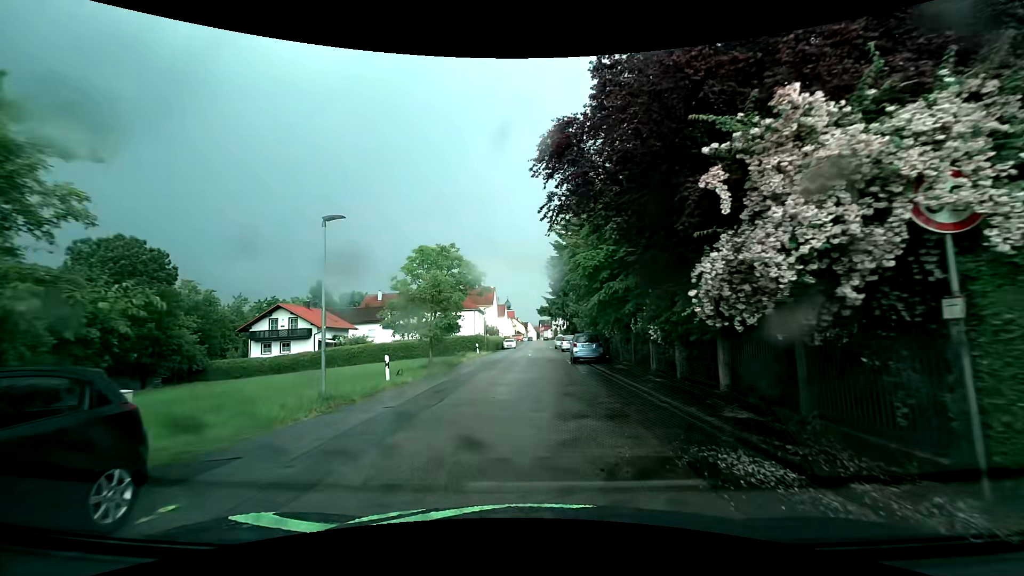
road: residential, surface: asphalt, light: Day
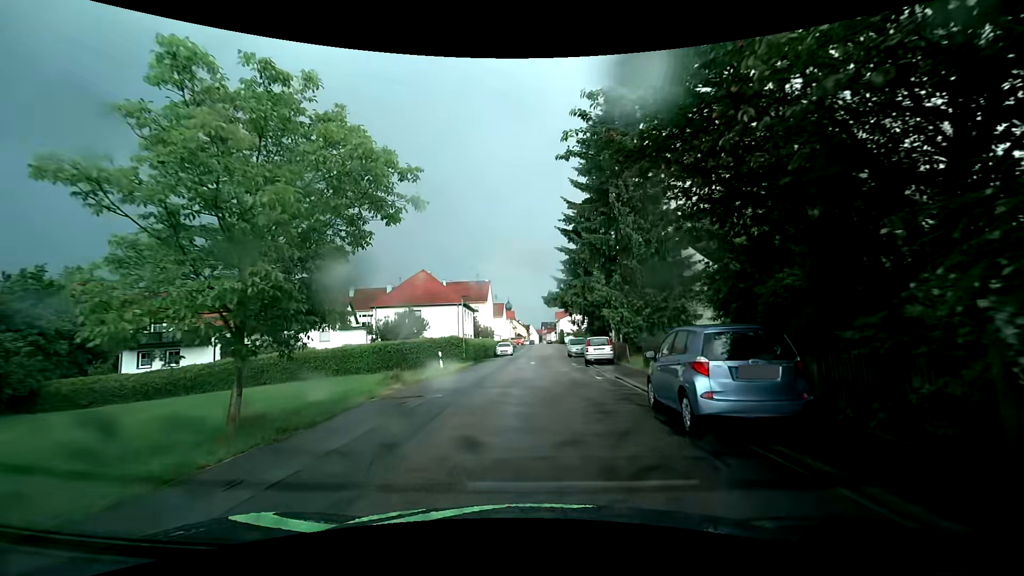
(+0.1, +19.3) m; 0°
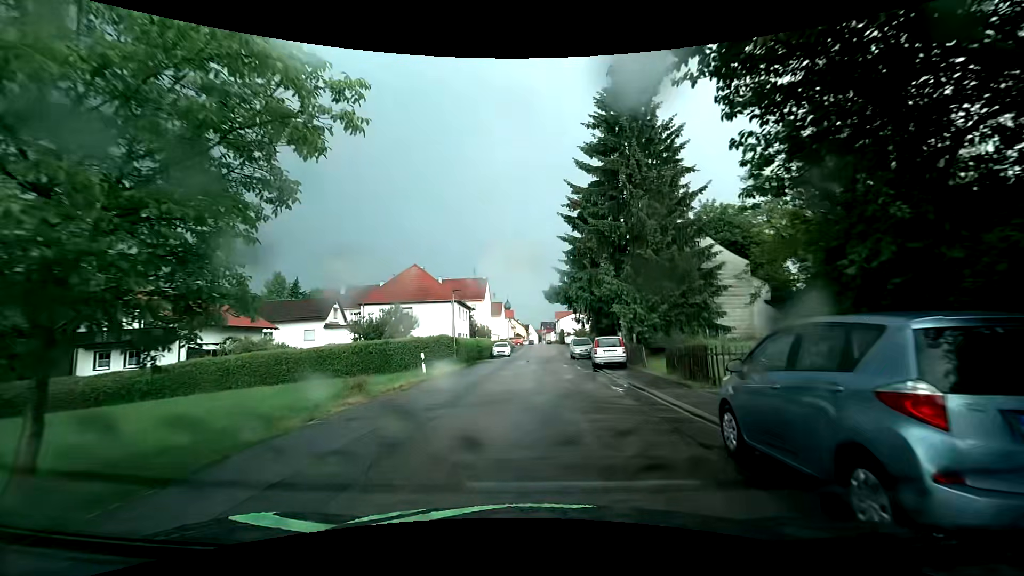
(0.0, +4.0) m; 0°
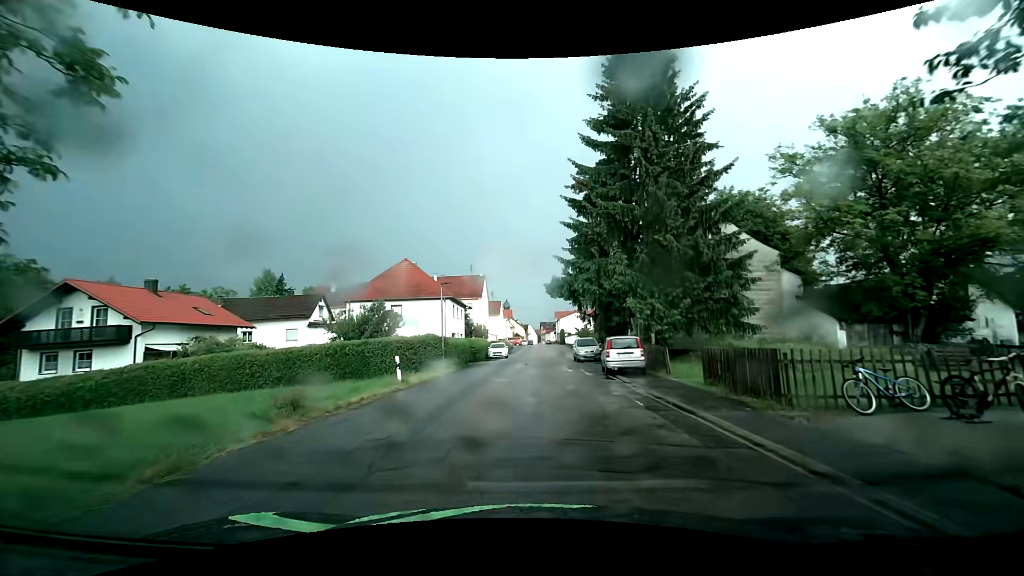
(0.0, +4.0) m; +1°
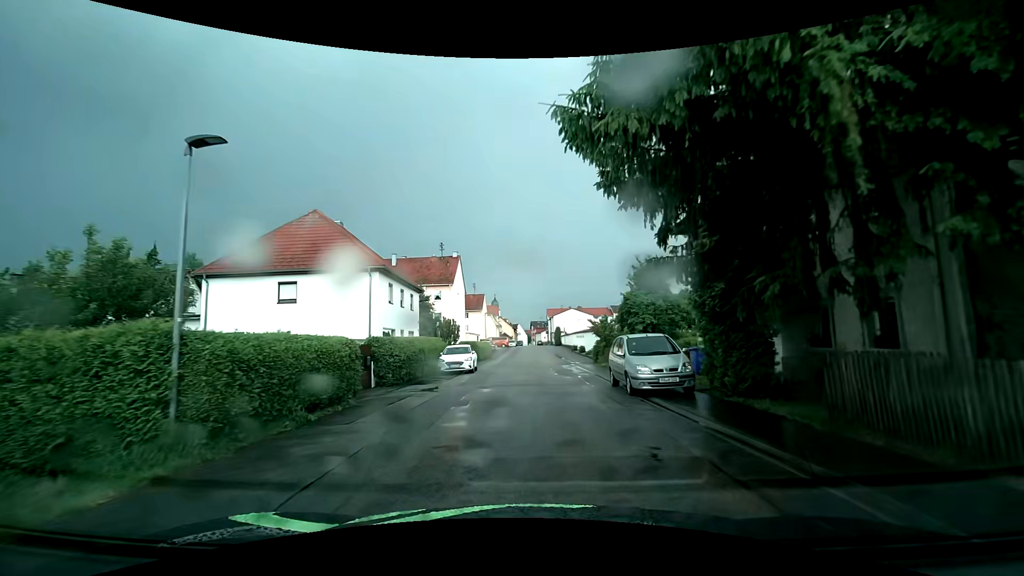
(+0.1, +20.8) m; 0°
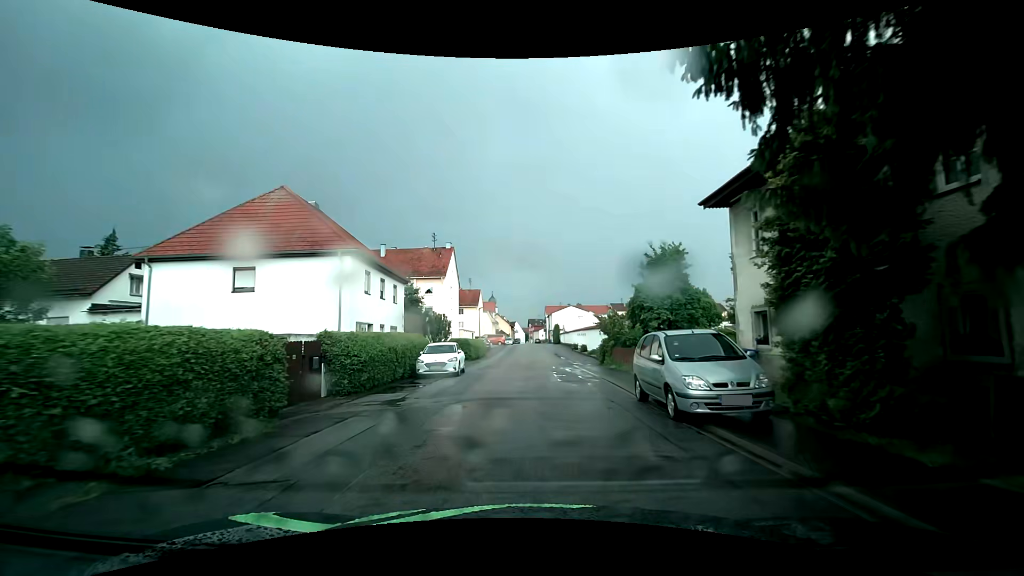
(0.0, +4.3) m; -1°
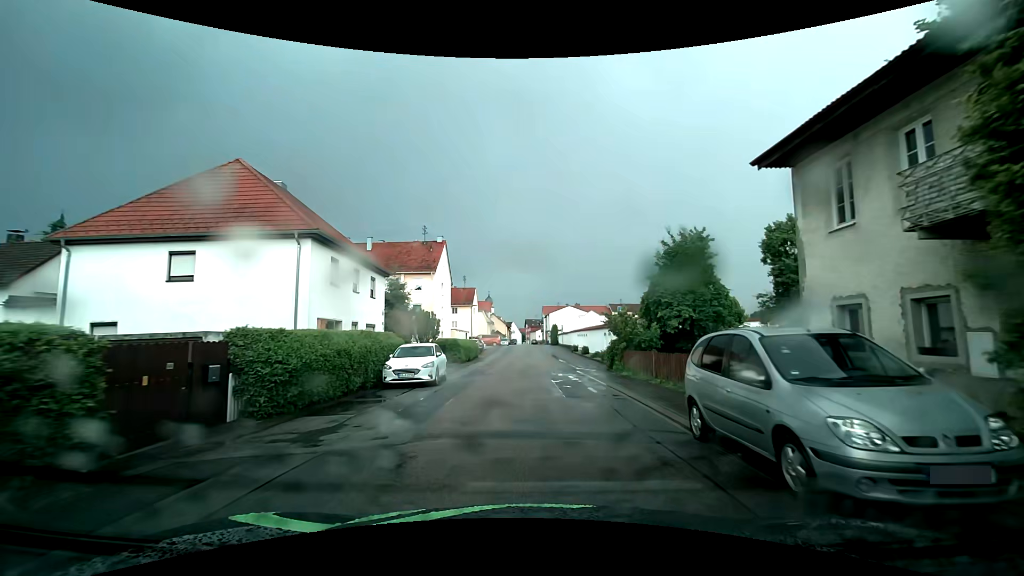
(+0.1, +4.3) m; +1°
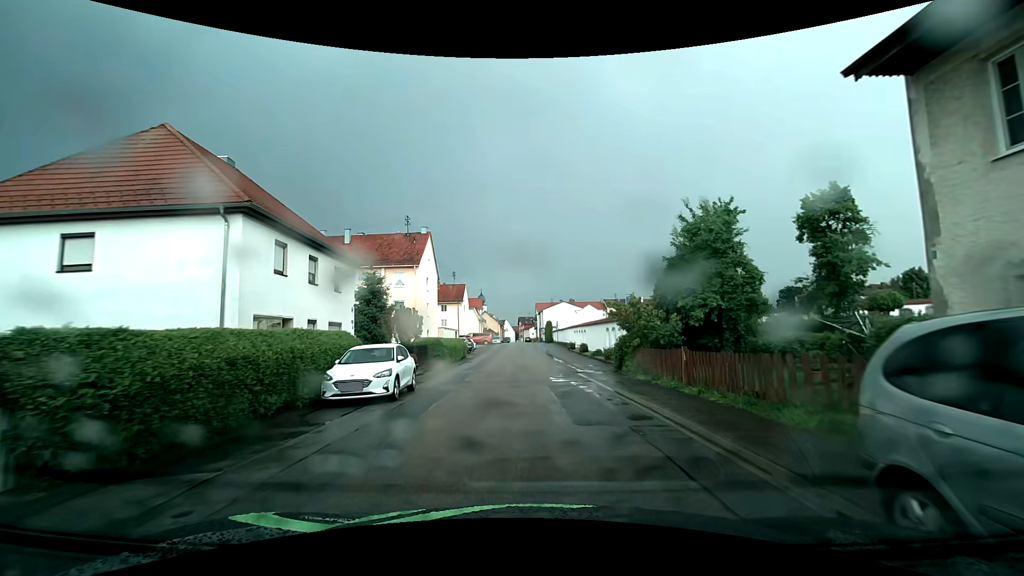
(+0.1, +4.4) m; +1°
(0, +10) (+1, +20) (+1, +30) (+1, +40) (+1, +50) (0, +60) (0, +70) (0, +80) (0, +90) (0, +100) m
